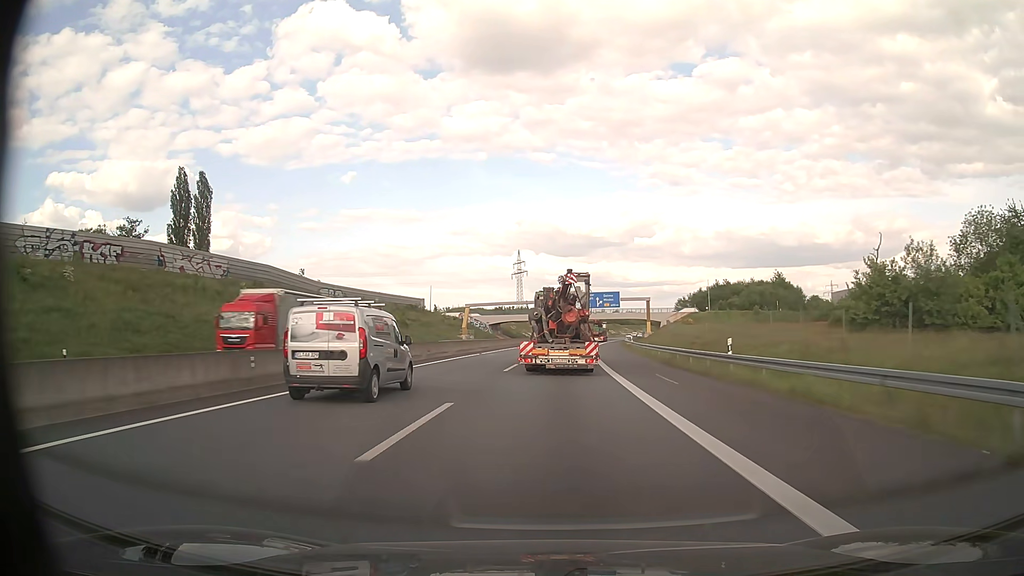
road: motorway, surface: asphalt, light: Day
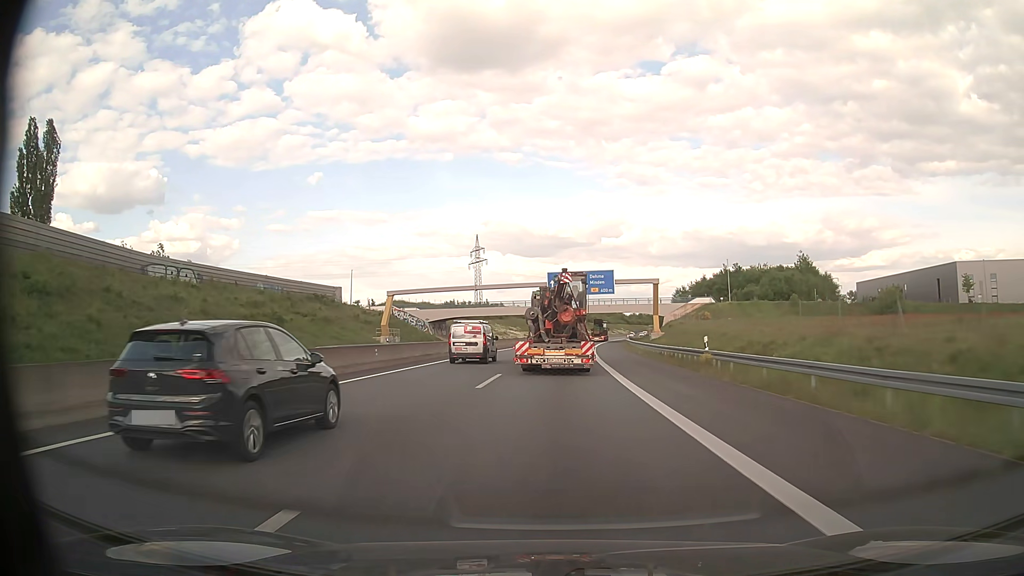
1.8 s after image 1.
(+1.0, +44.4) m; +3°
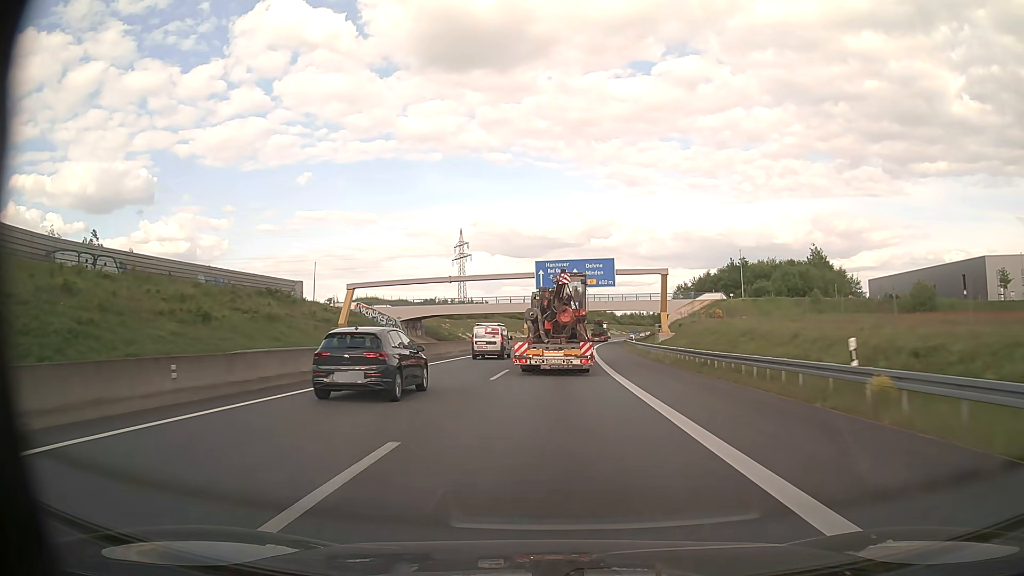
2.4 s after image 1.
(+0.1, +14.8) m; +1°
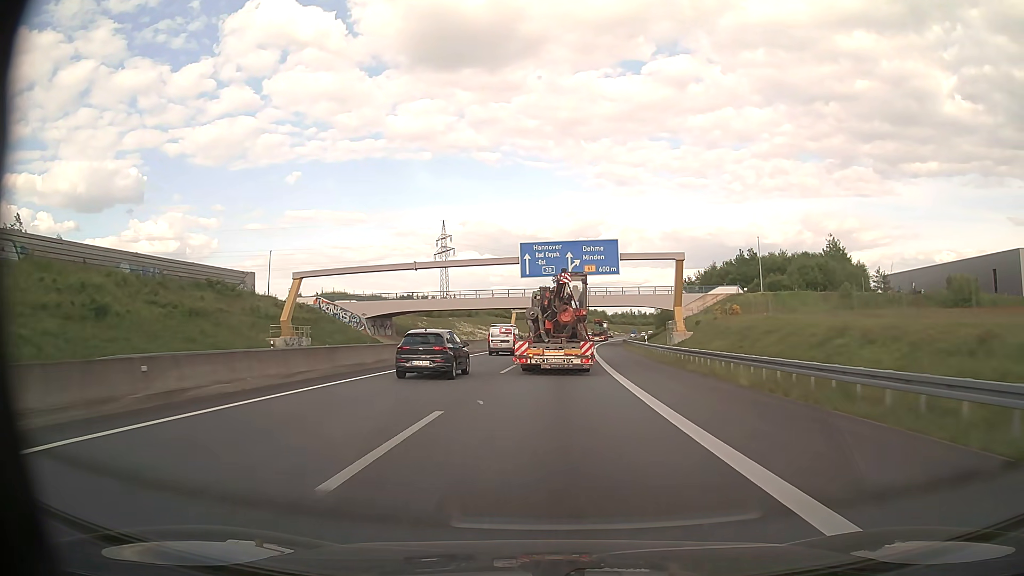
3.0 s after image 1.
(+0.1, +14.8) m; +1°
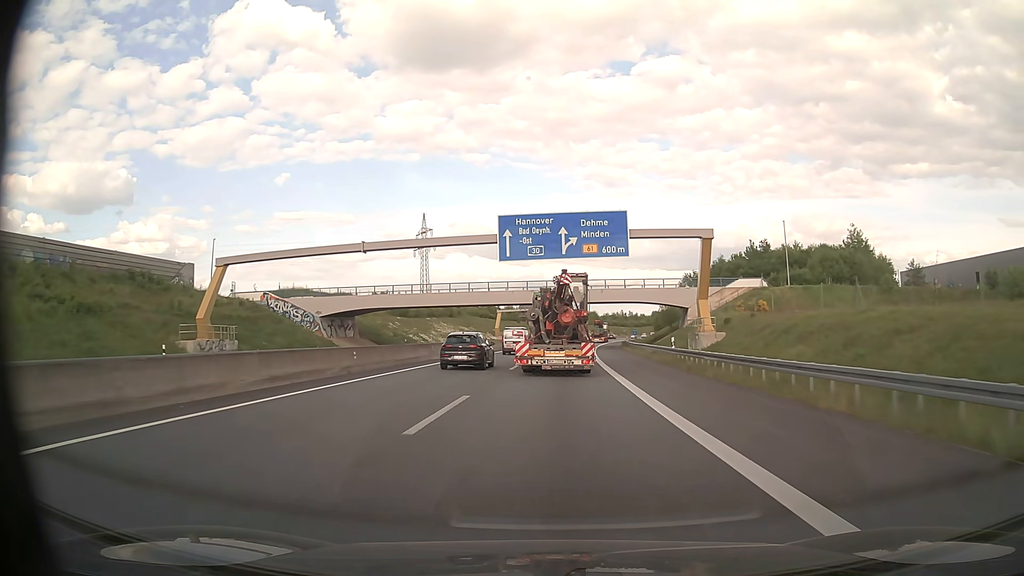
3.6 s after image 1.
(+0.1, +14.8) m; +1°
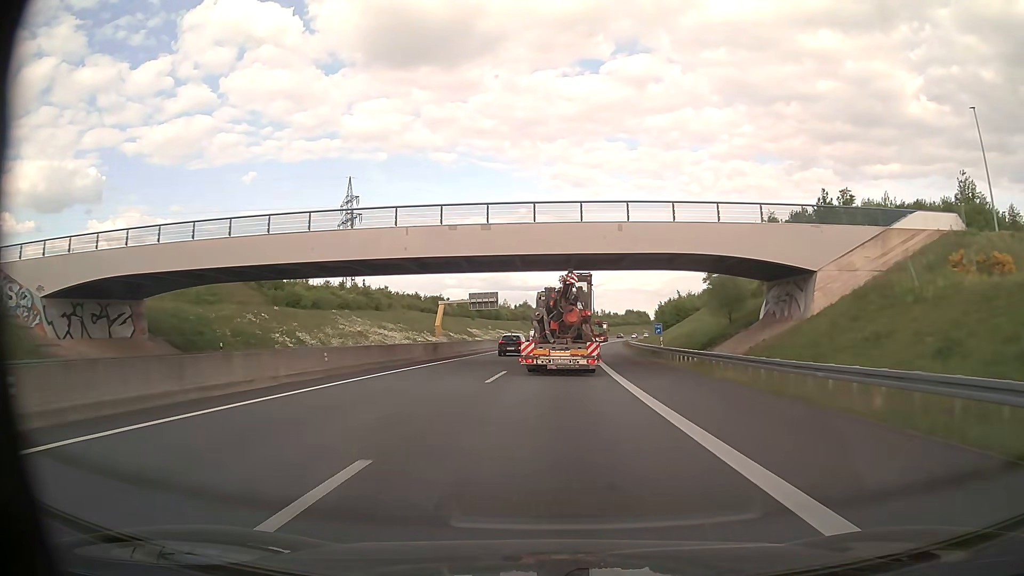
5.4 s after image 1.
(+1.0, +44.4) m; +3°
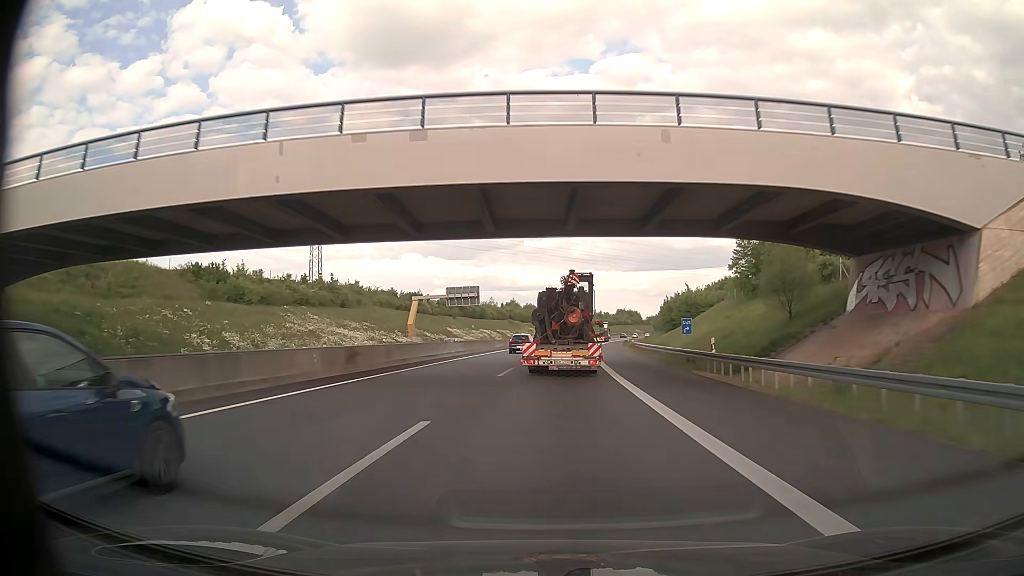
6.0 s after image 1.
(+0.1, +14.8) m; +1°
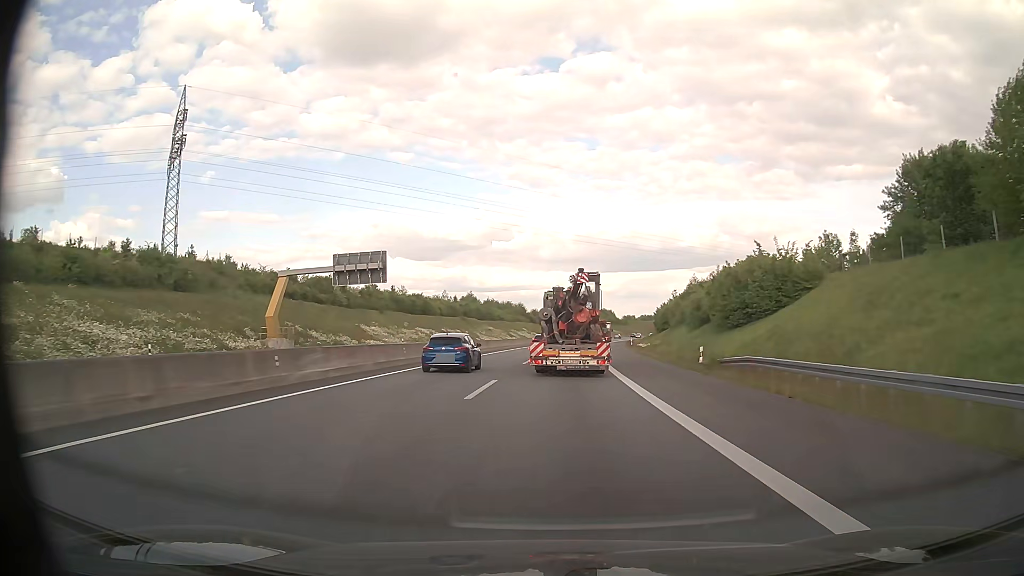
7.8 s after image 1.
(+0.8, +44.6) m; +3°
(0, +10) (0, +20) (0, +30) (+1, +40) (+1, +50) (+2, +60) (+3, +70) (+3, +80) (+4, +90) (+5, +100) m
